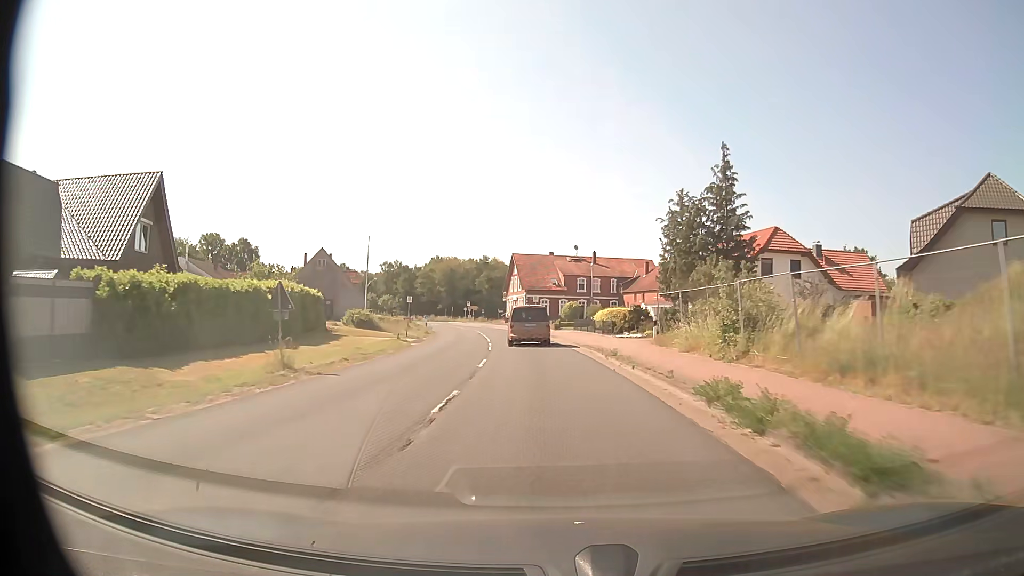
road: secondary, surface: asphalt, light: Day
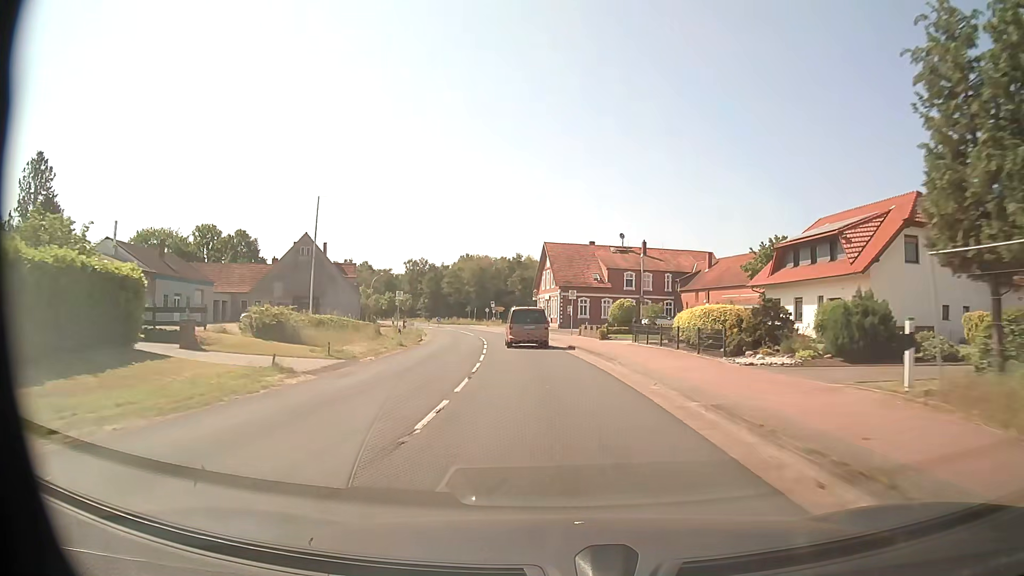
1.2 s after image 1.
(-0.5, +19.2) m; -3°
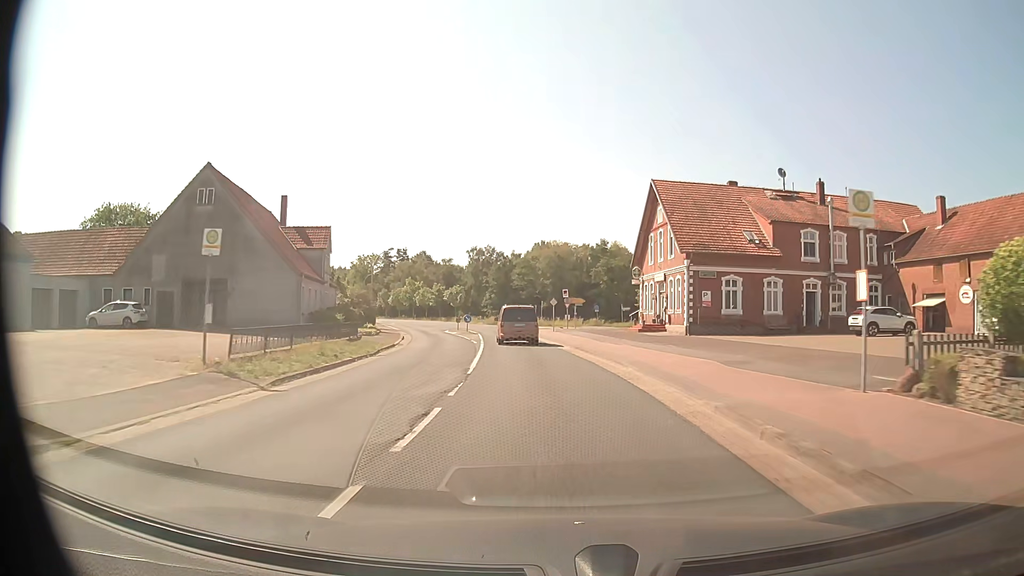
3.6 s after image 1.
(-2.4, +37.5) m; -7°
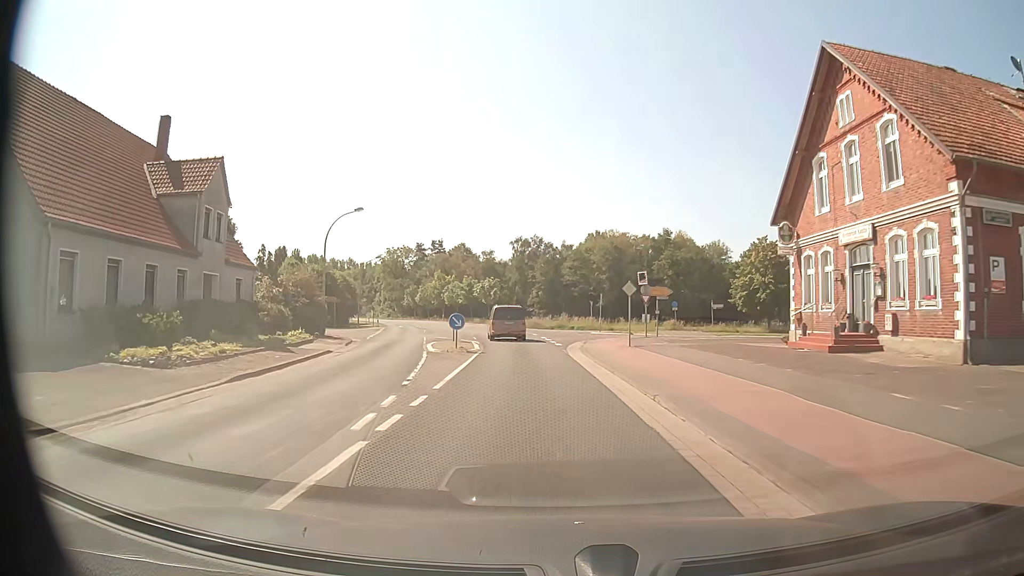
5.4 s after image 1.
(-1.0, +25.3) m; -4°
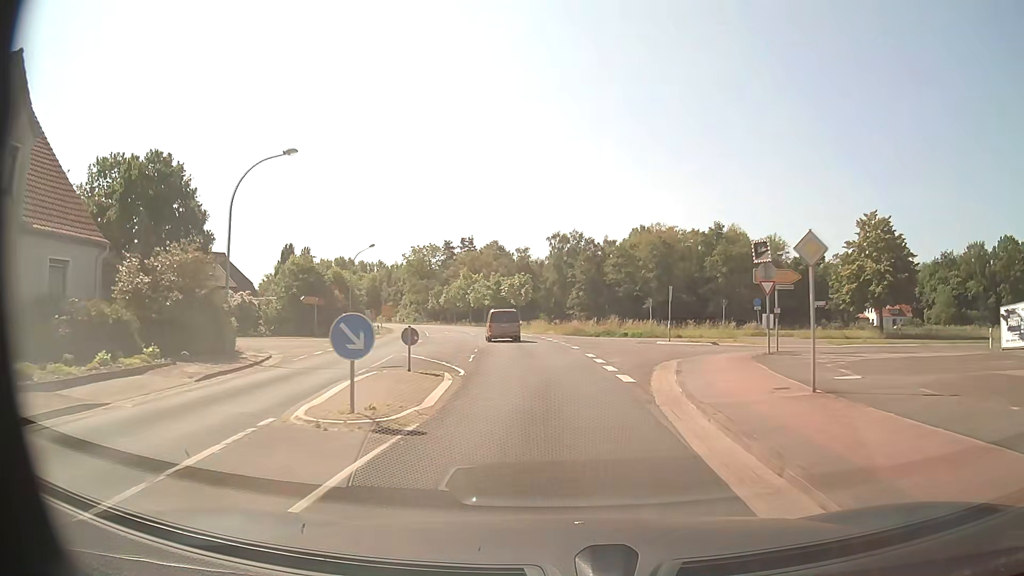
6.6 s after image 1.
(-0.5, +16.4) m; -4°
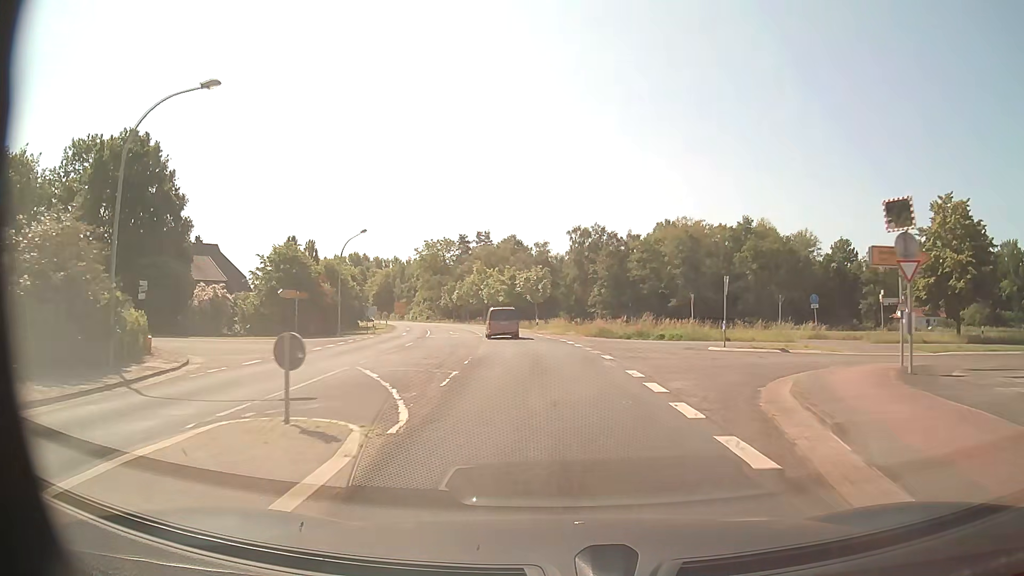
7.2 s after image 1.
(-0.1, +8.3) m; -2°
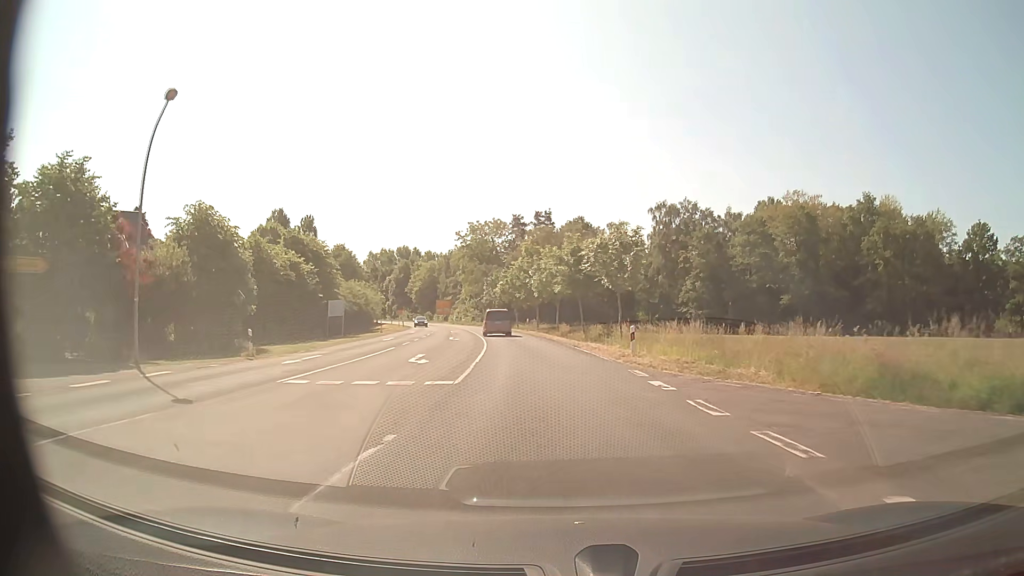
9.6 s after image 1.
(-1.7, +32.8) m; -6°
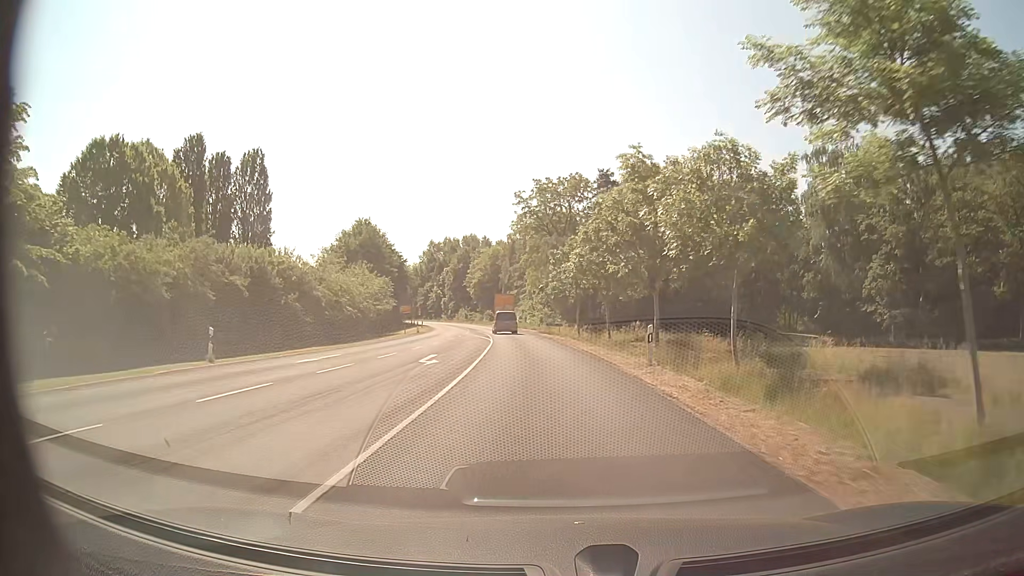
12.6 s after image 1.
(-2.6, +40.5) m; -7°
(0, +10) (-1, +20) (-1, +30) (-2, +40) (-4, +50) (-5, +60) (-7, +70) (-8, +79) (-10, +89) (-13, +99) m
